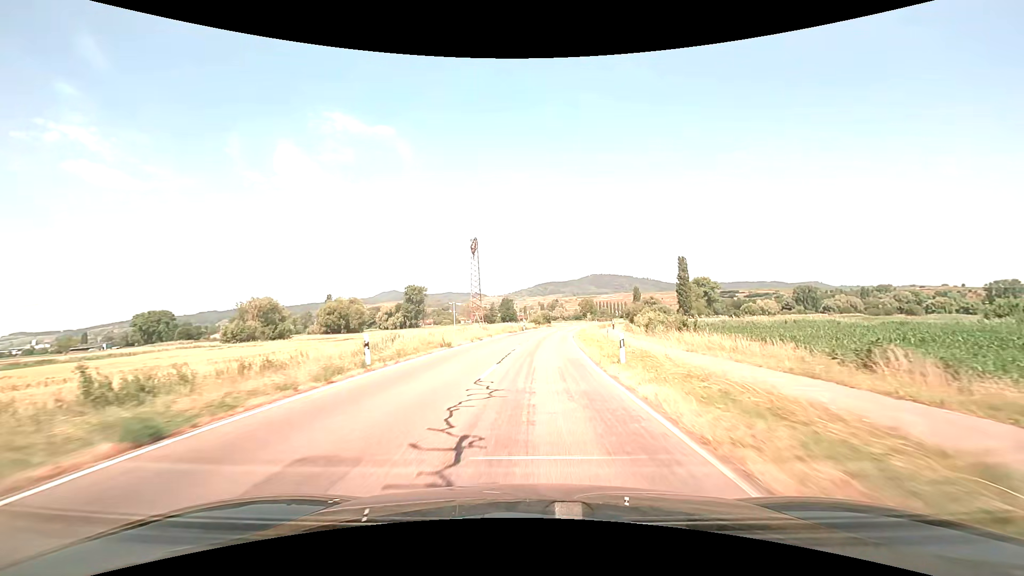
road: tertiary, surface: asphalt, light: Day
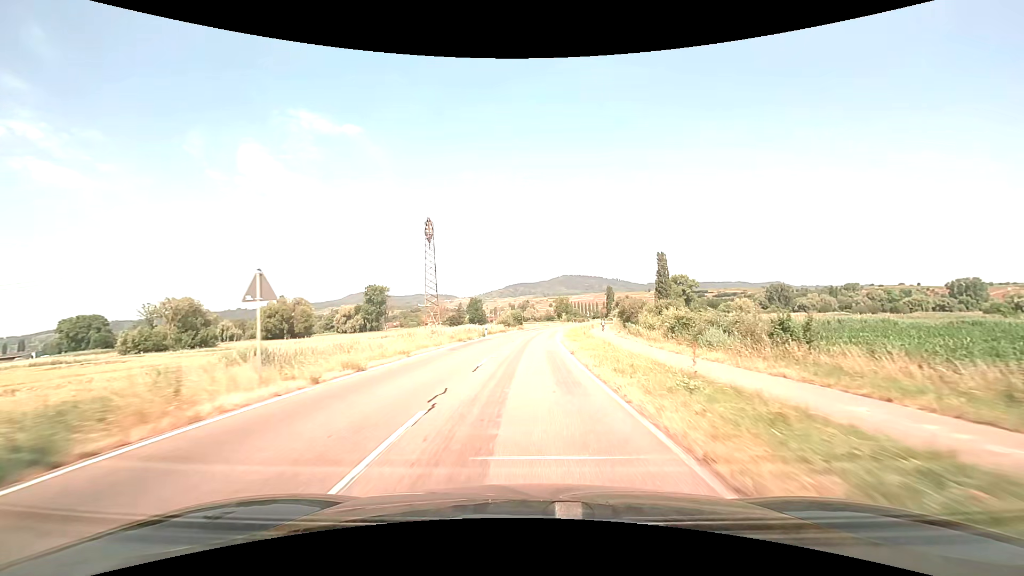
(+0.6, +20.1) m; +3°
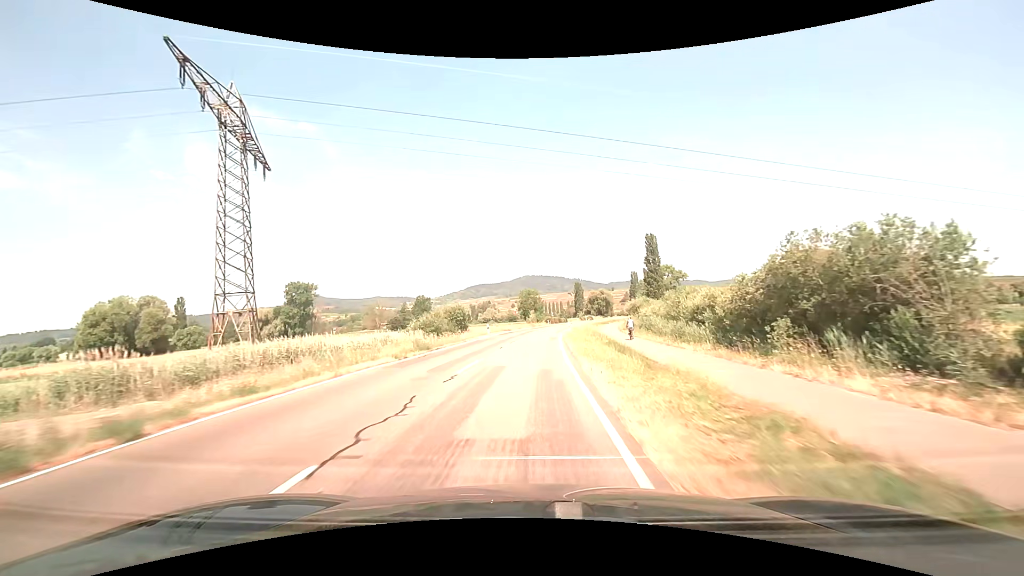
(+2.1, +50.6) m; +4°
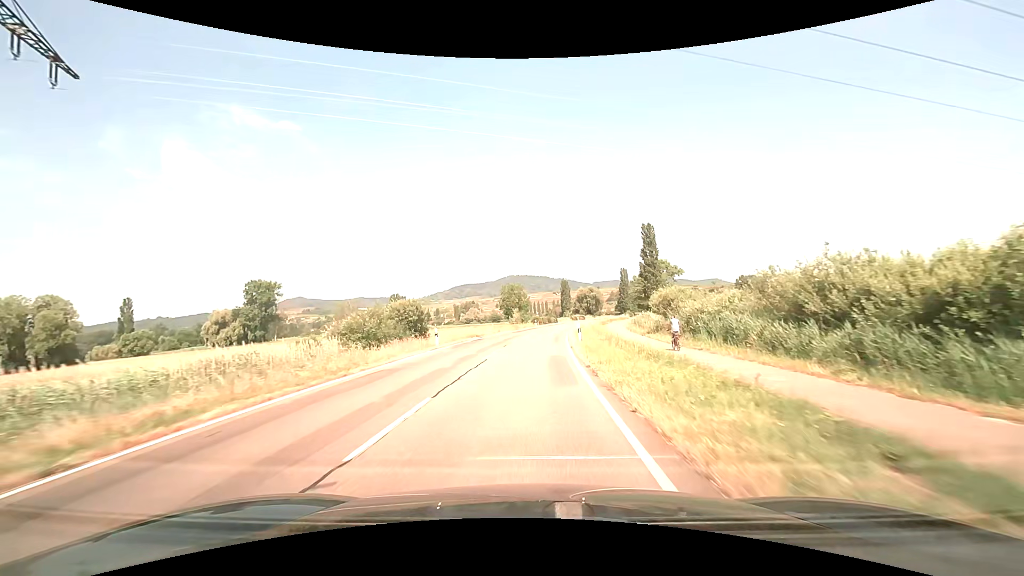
(+0.3, +19.9) m; +2°
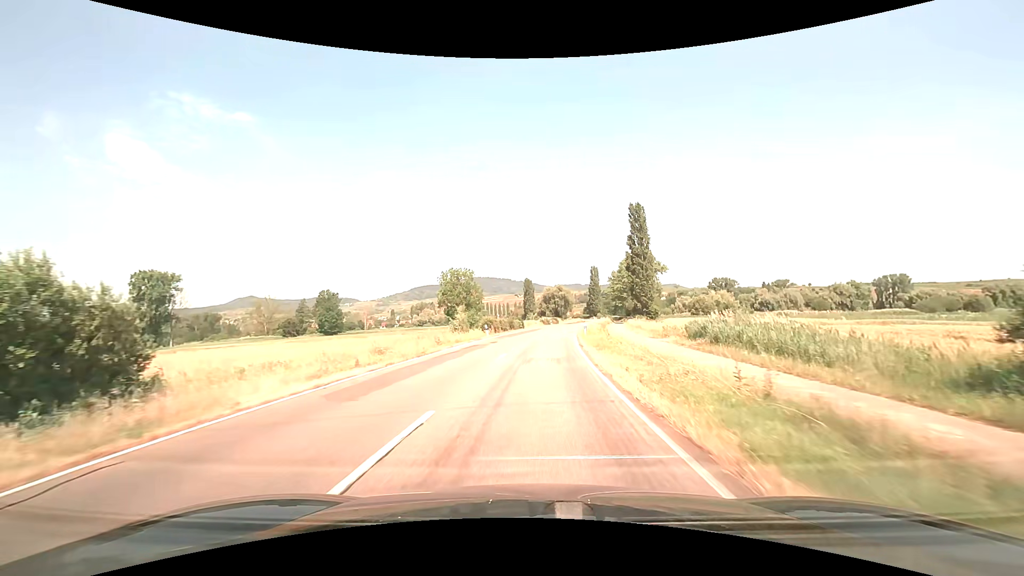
(+1.2, +37.3) m; +4°
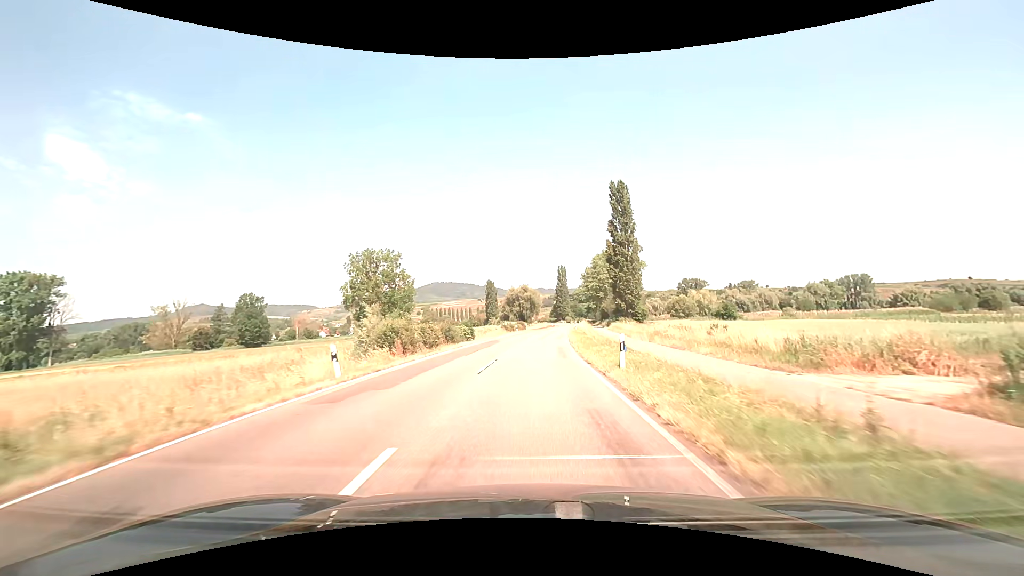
(+0.8, +26.0) m; +4°
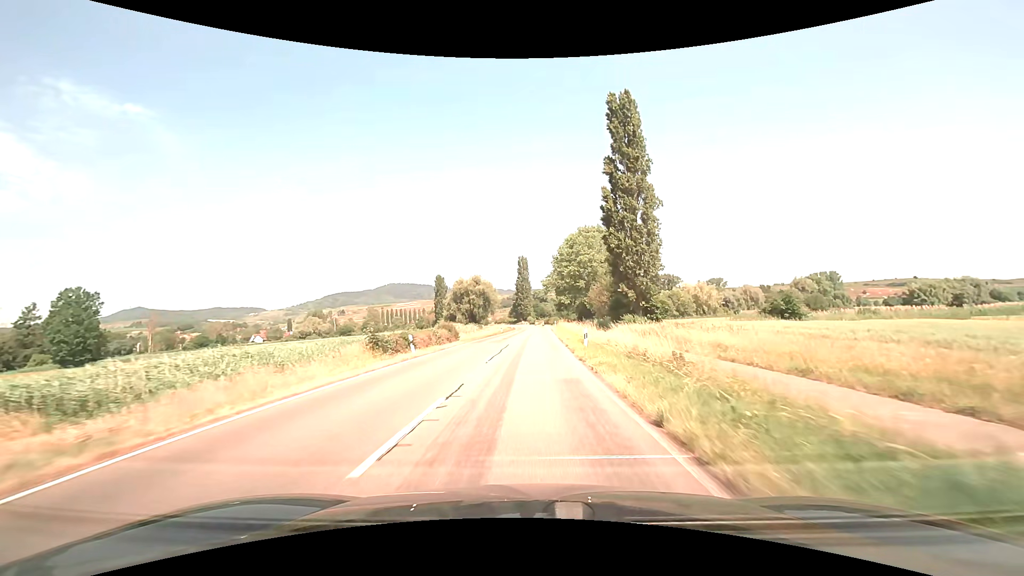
(+1.8, +44.5) m; +5°
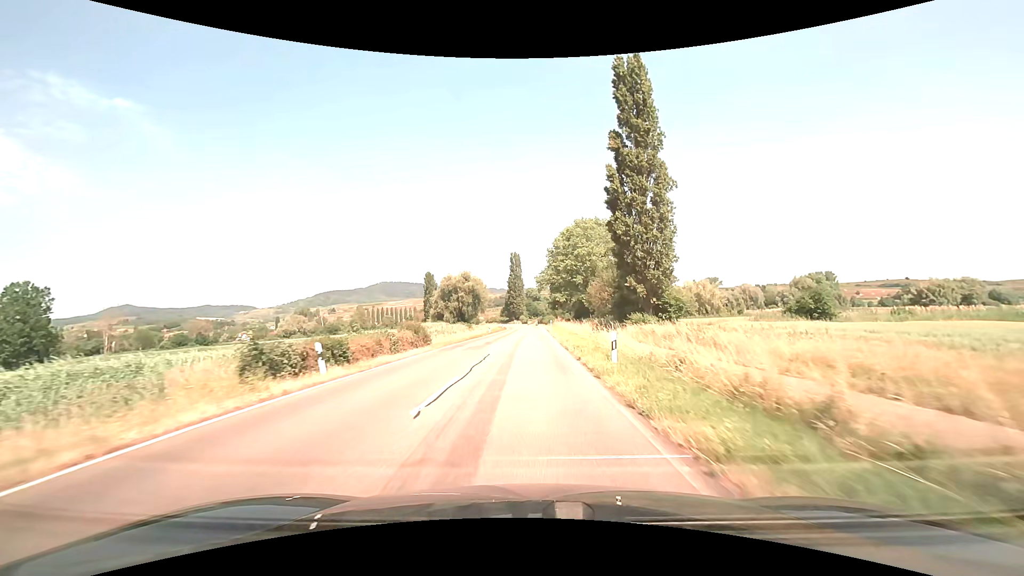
(0.0, +9.3) m; +1°
(0, +10) (0, +20) (0, +30) (0, +40) (0, +50) (0, +60) (0, +70) (0, +80) (0, +90) (0, +100) m
